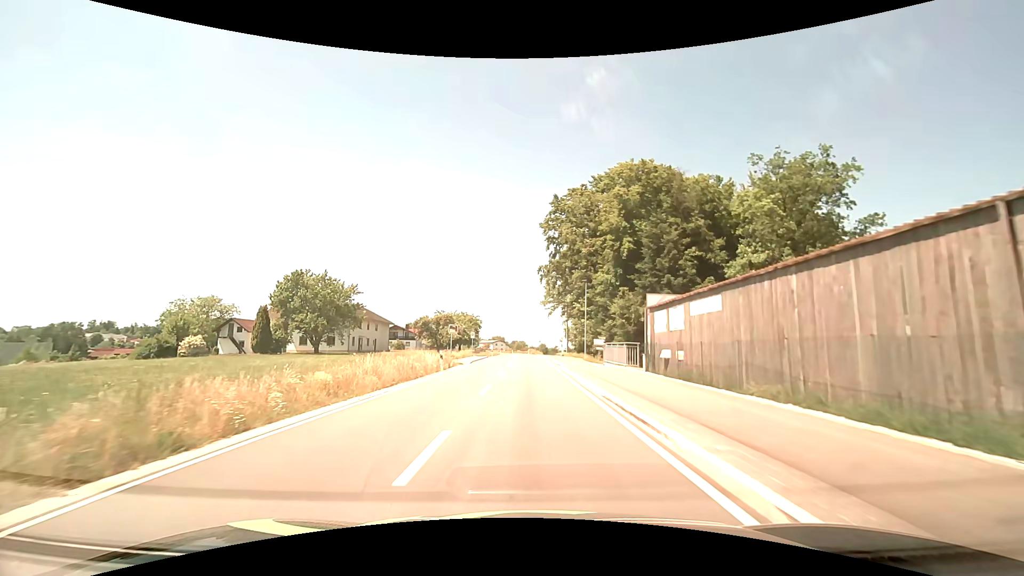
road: tertiary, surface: asphalt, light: Day
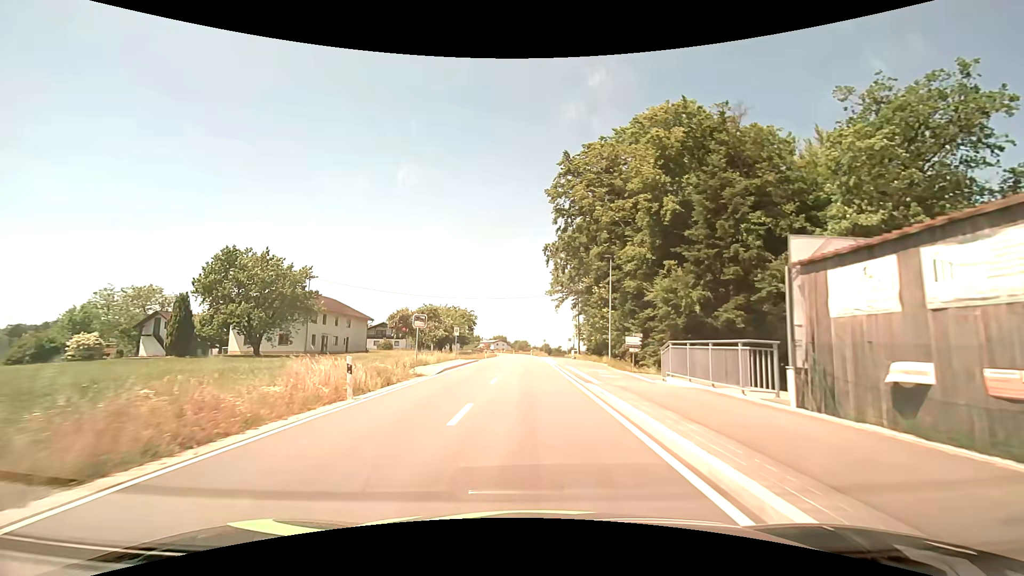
(0.0, +14.5) m; 0°
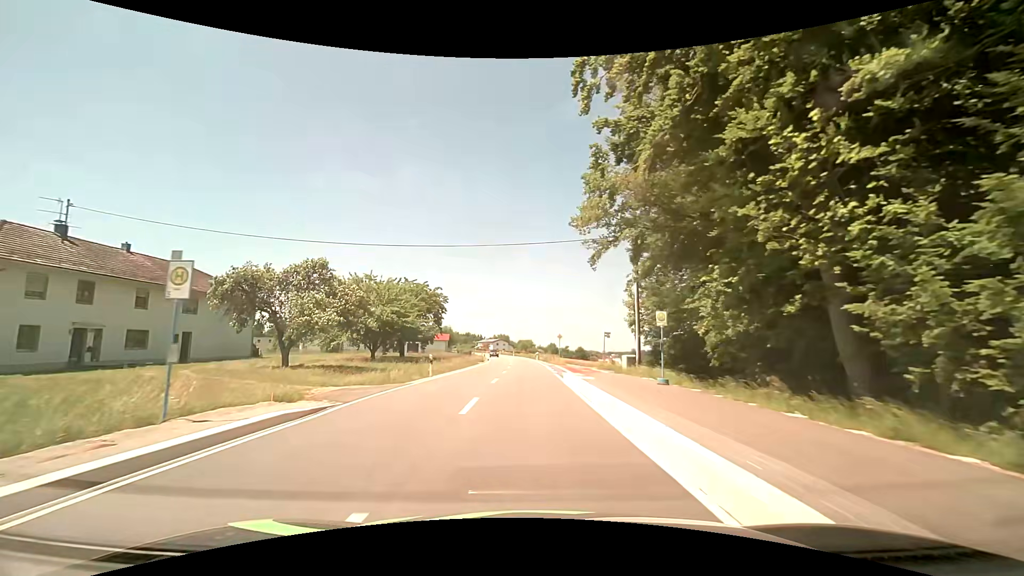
(-0.1, +34.3) m; -1°
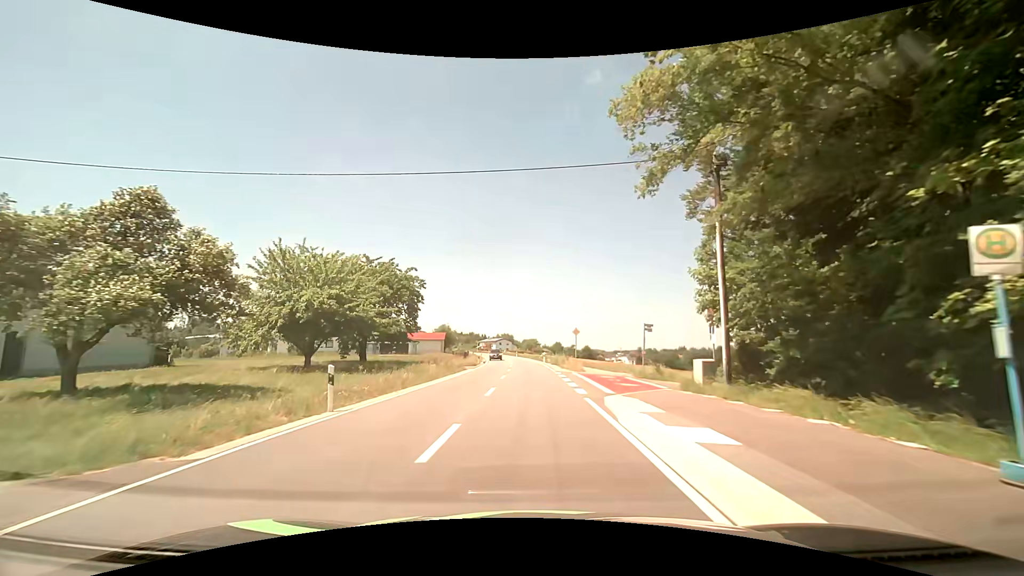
(0.0, +13.1) m; -1°
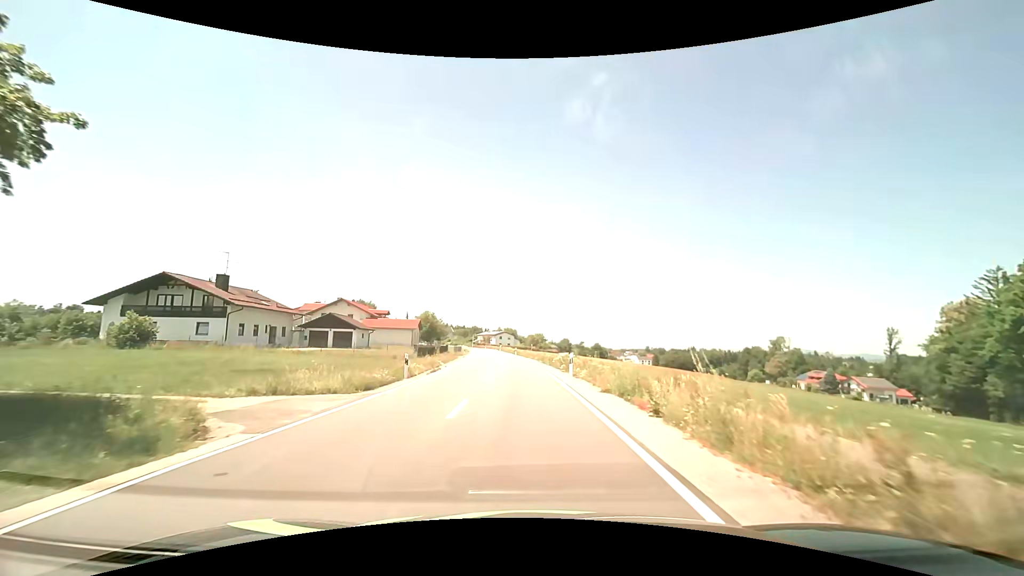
(0.0, +32.6) m; 0°
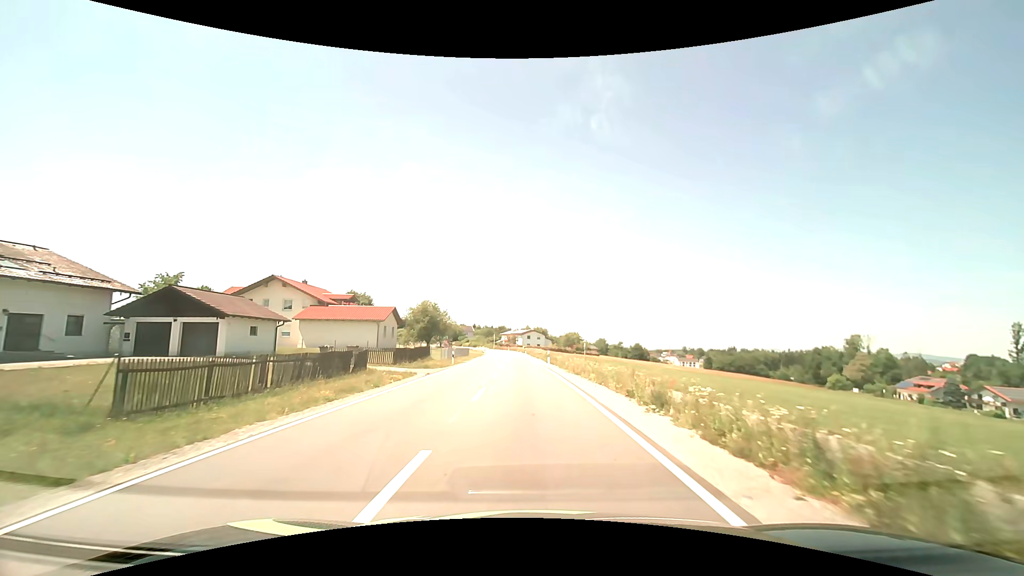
(-1.2, +33.2) m; -4°
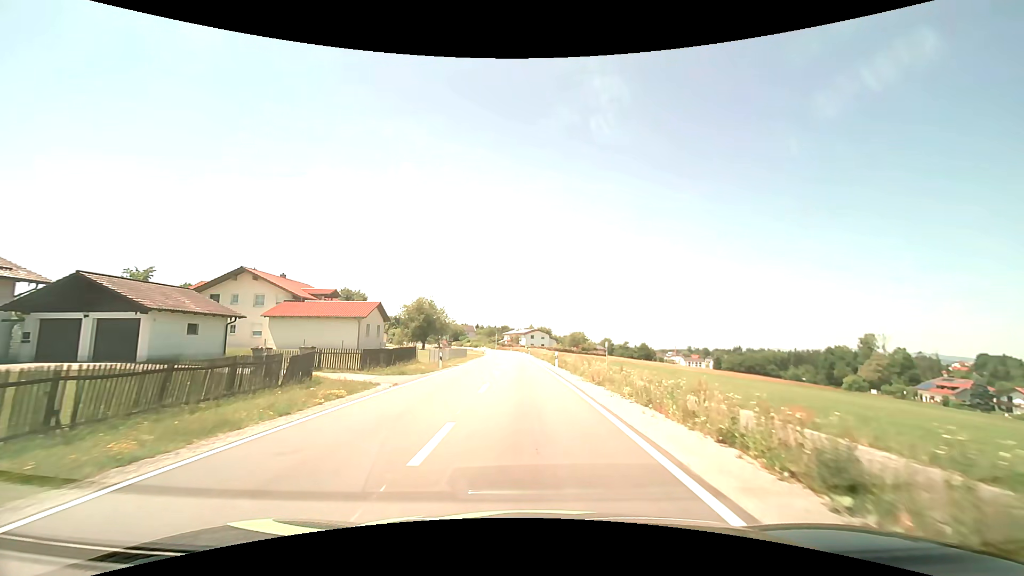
(0.0, +6.8) m; -1°
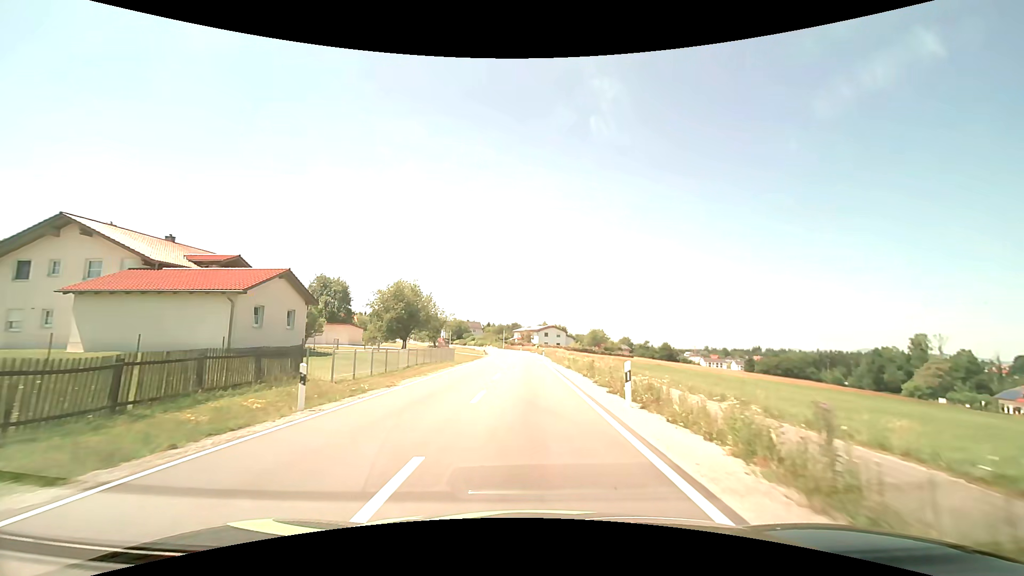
(-0.2, +20.7) m; -1°
(0, +10) (0, +20) (0, +30) (0, +40) (-1, +50) (-1, +60) (-1, +70) (-2, +80) (-3, +90) (-5, +100) m
